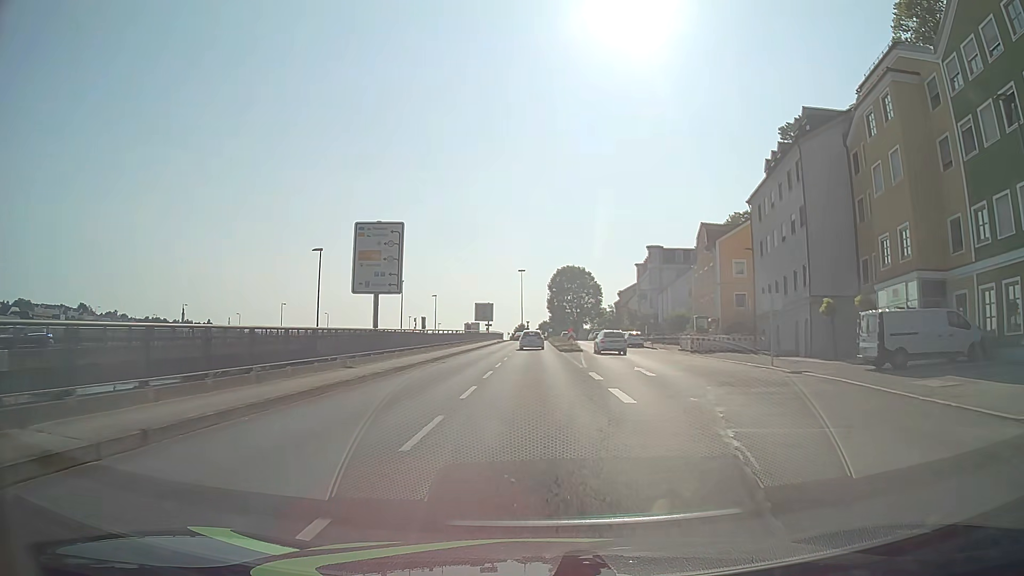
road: primary_link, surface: asphalt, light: Day
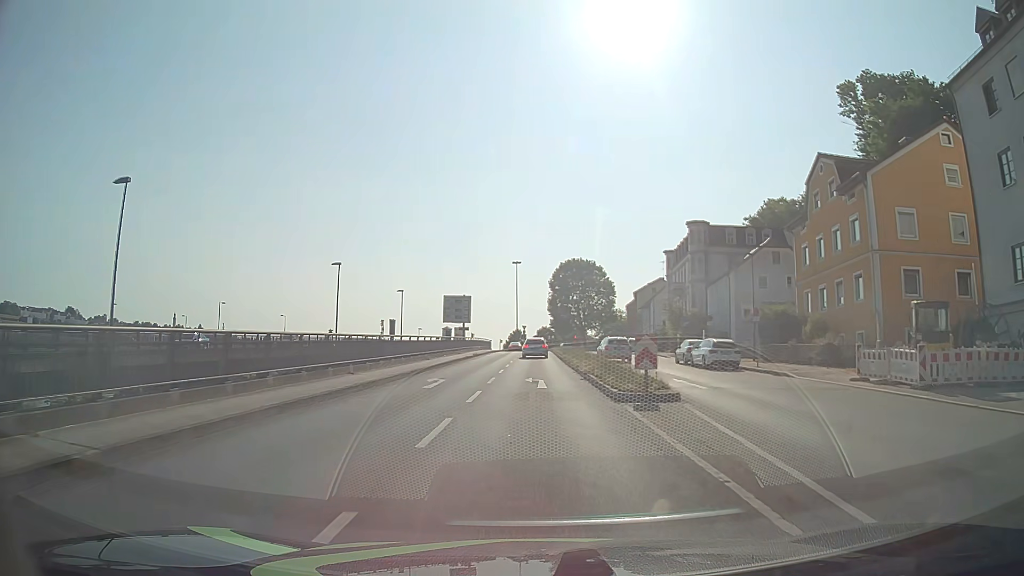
(+0.1, +29.7) m; +1°
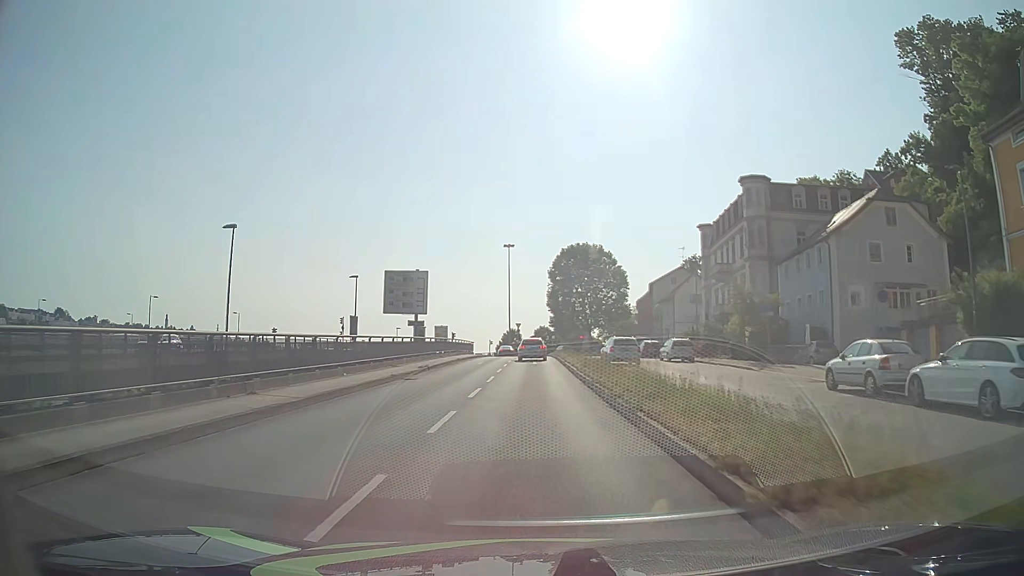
(0.0, +22.4) m; 0°
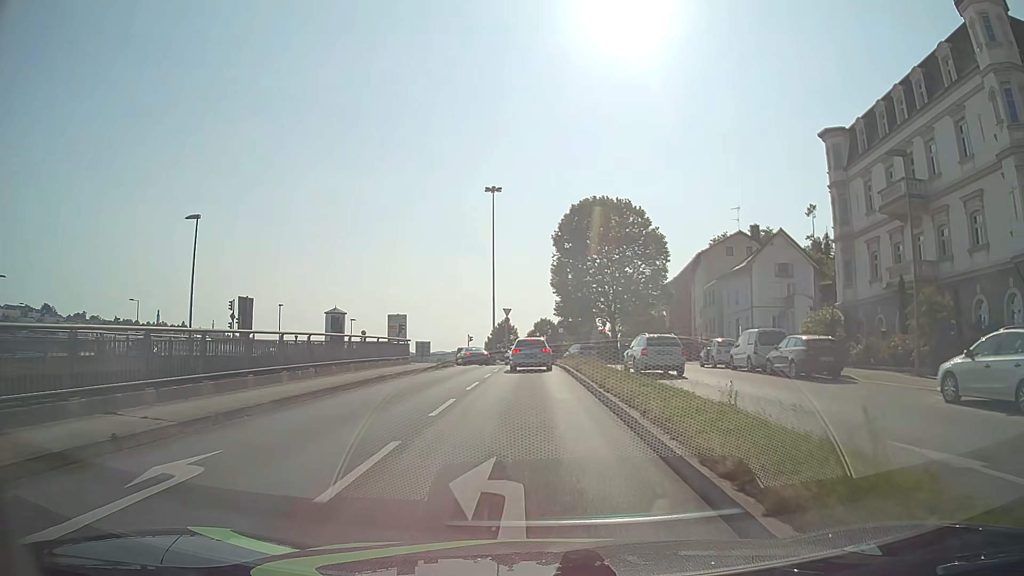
(+0.1, +34.1) m; 0°
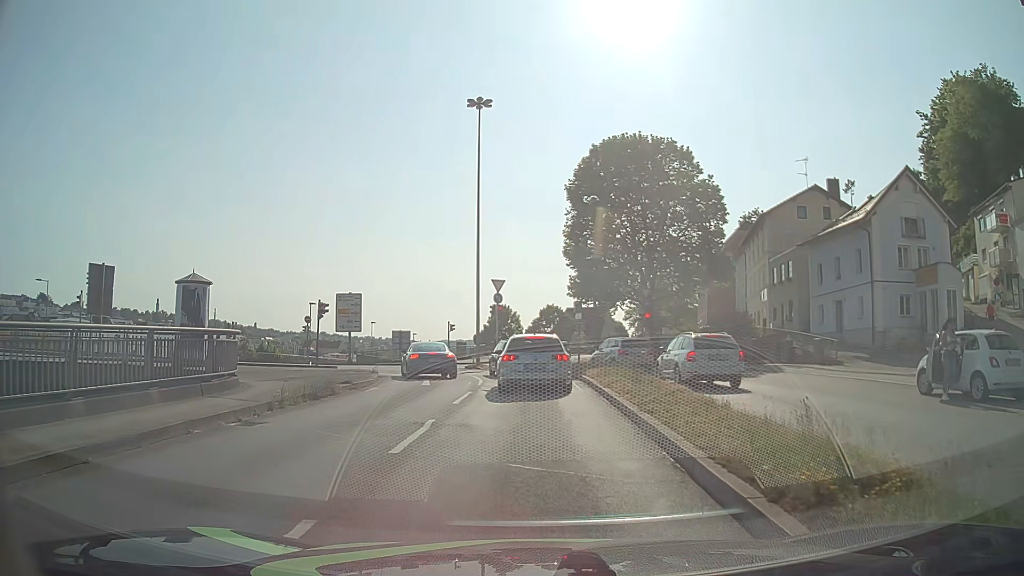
(-0.1, +21.0) m; 0°
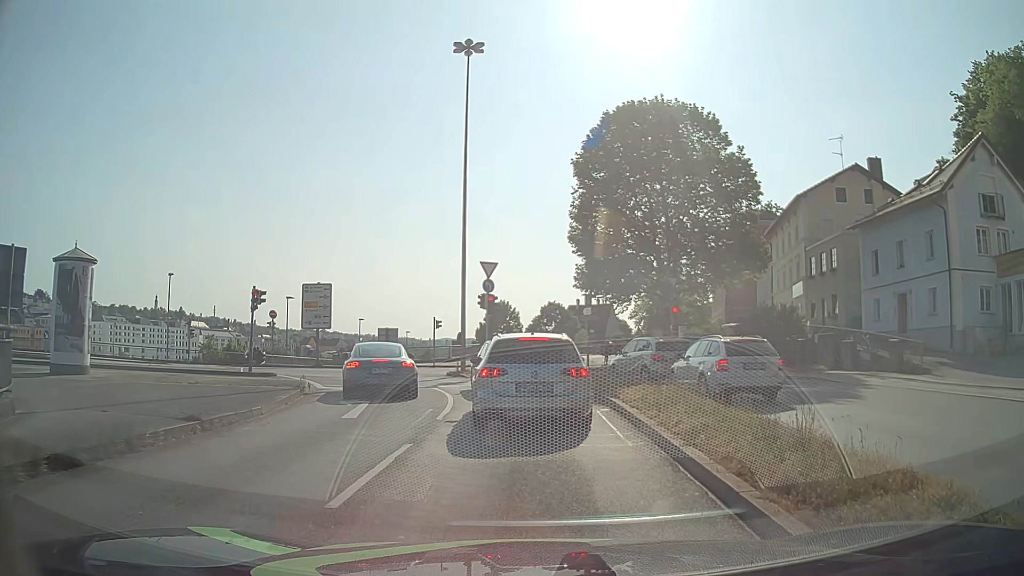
(-0.1, +7.9) m; 0°
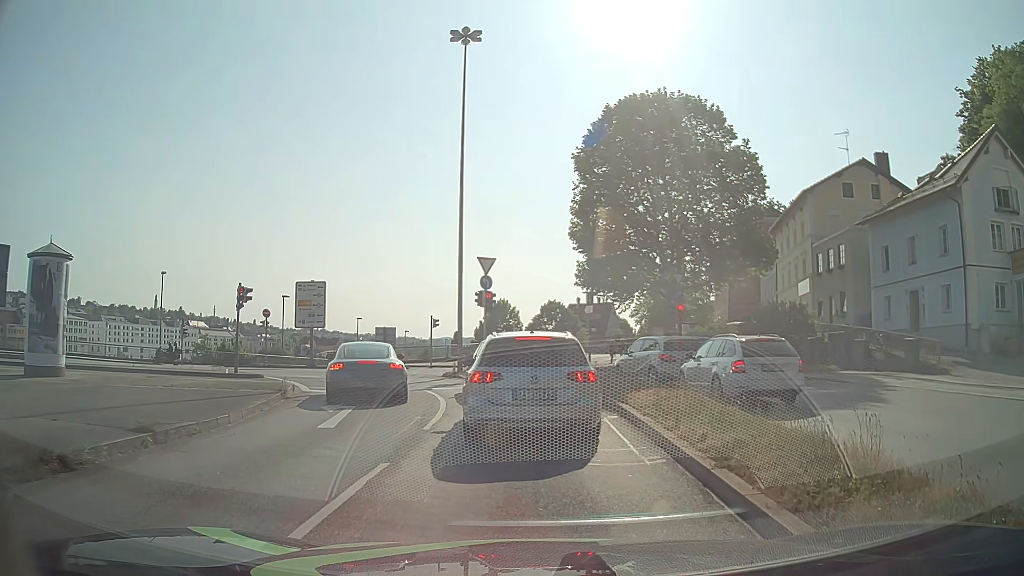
(0.0, +1.3) m; 0°
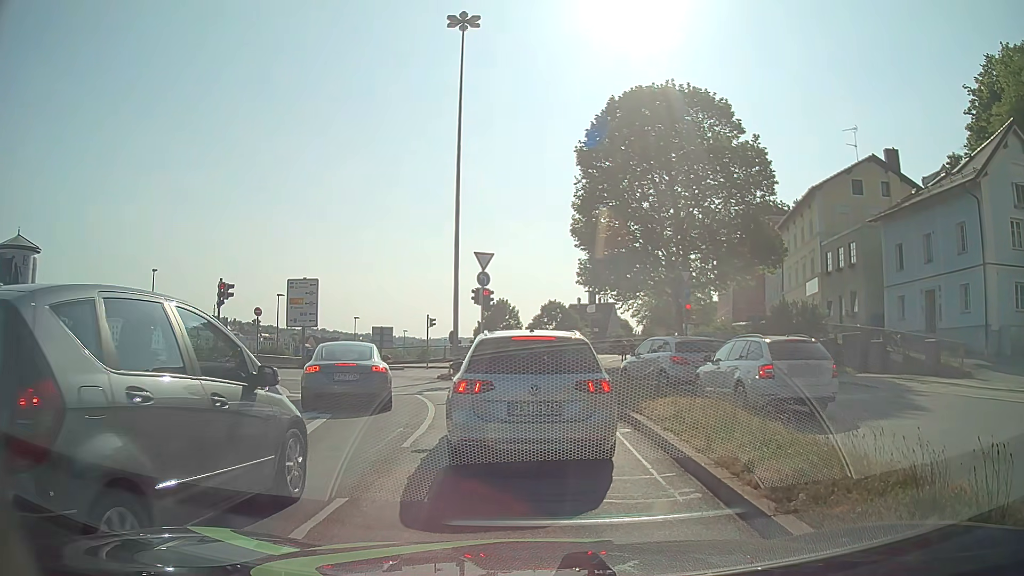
(0.0, +1.6) m; 0°
(0, +10) (-2, +20) (-6, +29) (-14, +34) (-24, +37) (-34, +37) (-44, +38) (-54, +38) (-64, +38) (-74, +38) m
